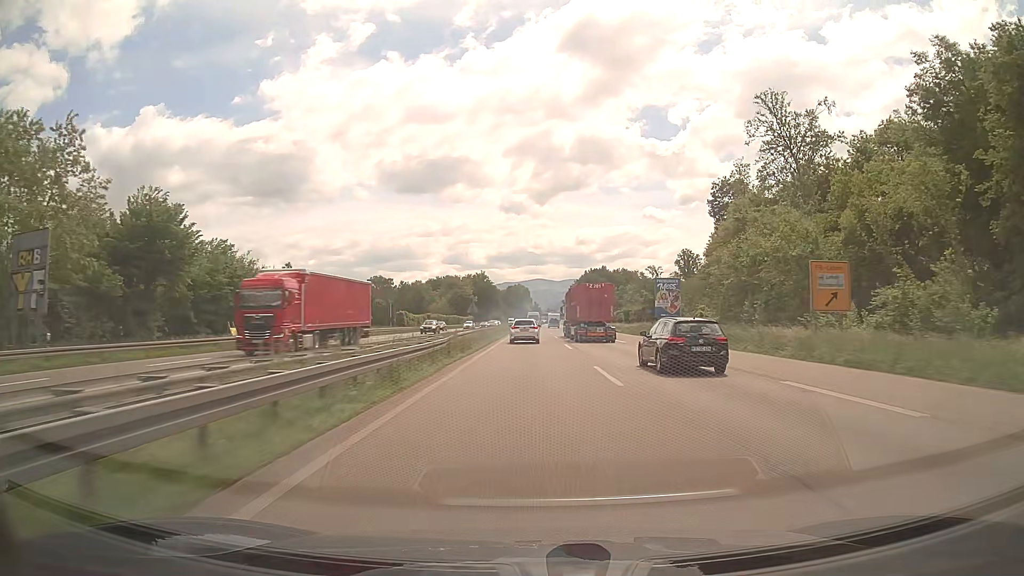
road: trunk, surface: asphalt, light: Day
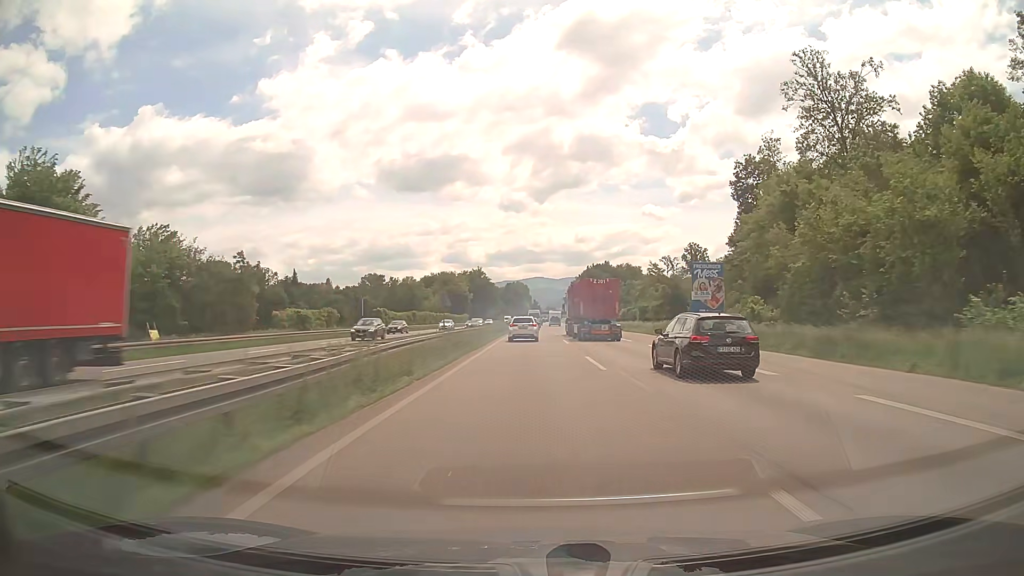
(+0.1, +15.0) m; 0°
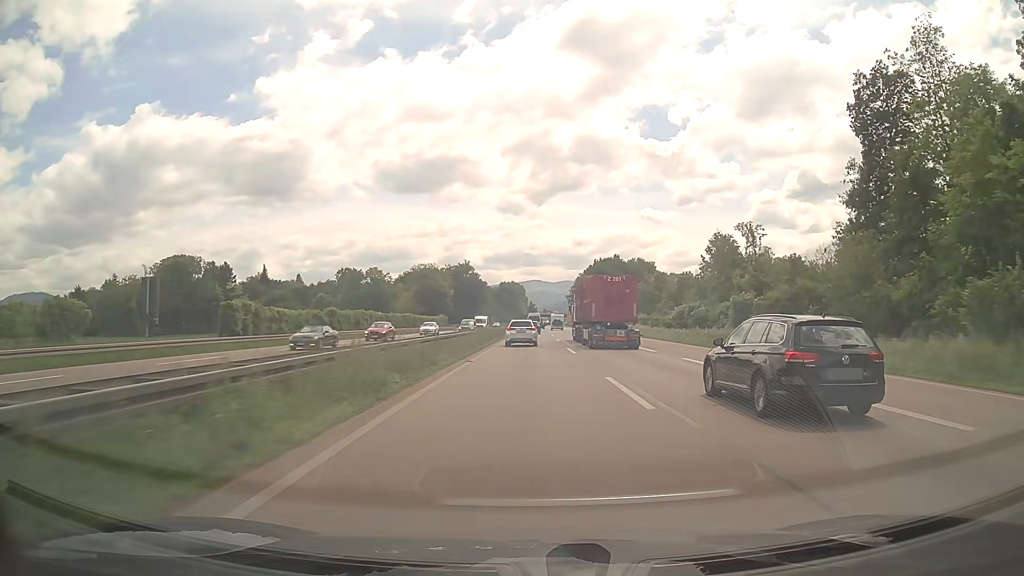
(+0.1, +44.3) m; 0°
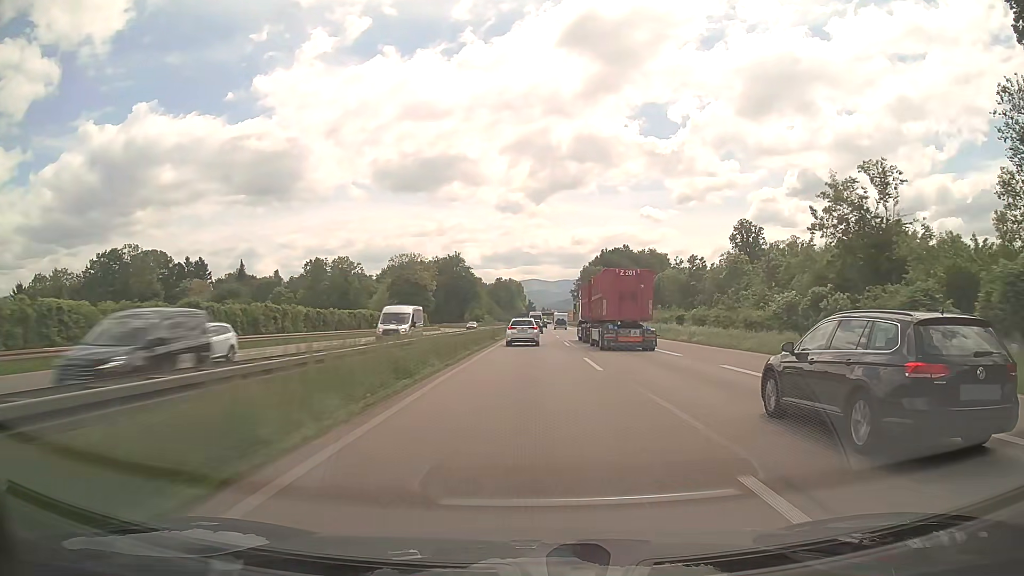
(+0.1, +29.2) m; 0°
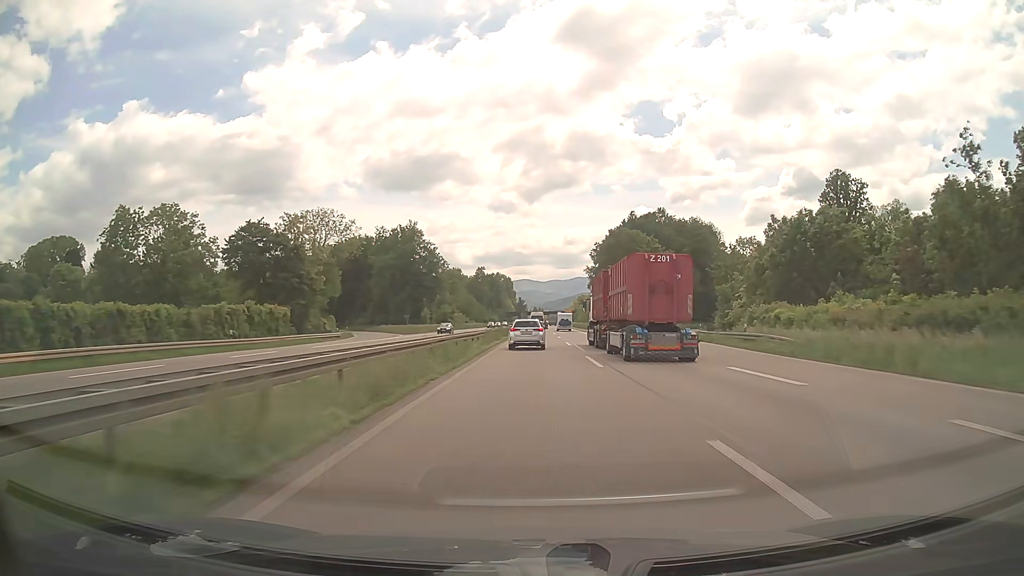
(+0.7, +72.5) m; +1°
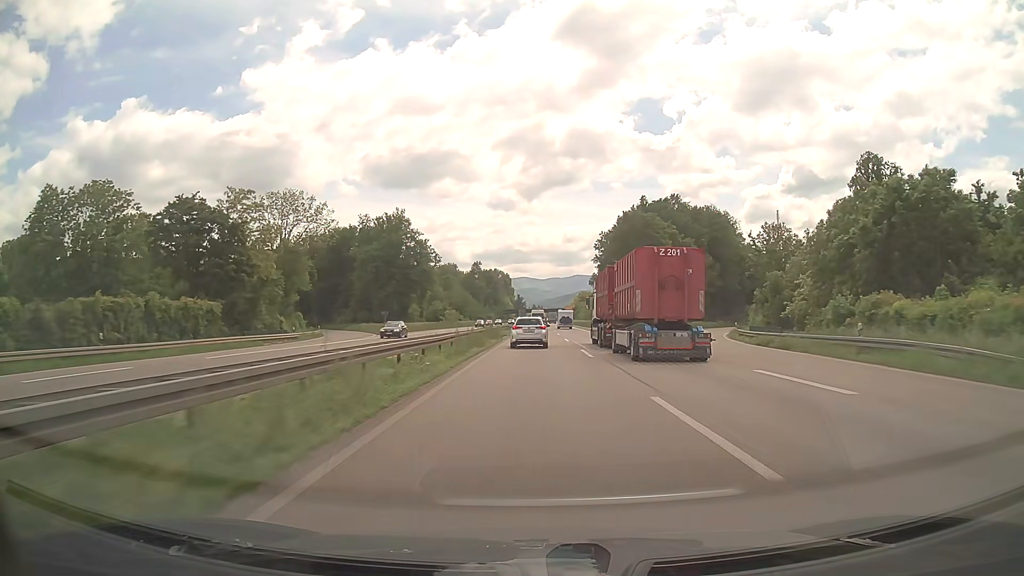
(0.0, +14.5) m; 0°
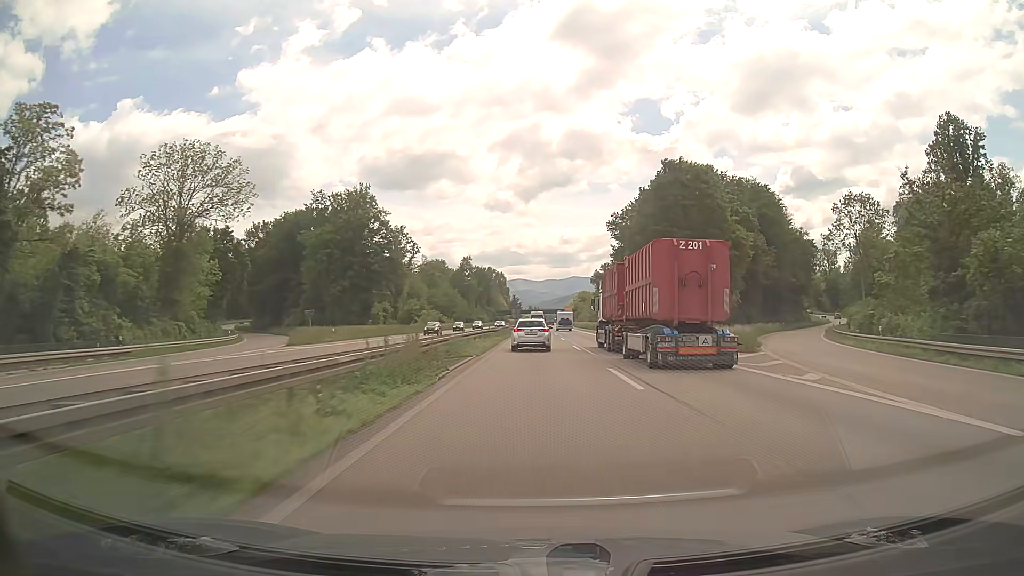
(+0.1, +29.0) m; 0°
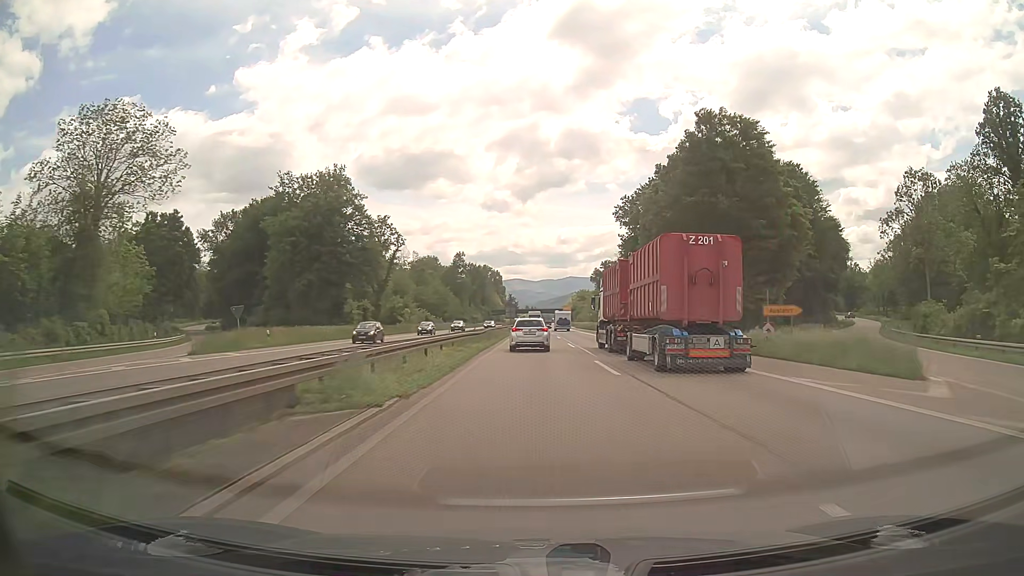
(0.0, +14.5) m; 0°
(0, +10) (0, +20) (0, +30) (0, +40) (0, +50) (0, +60) (0, +70) (+1, +80) (+1, +90) (+1, +100) m
